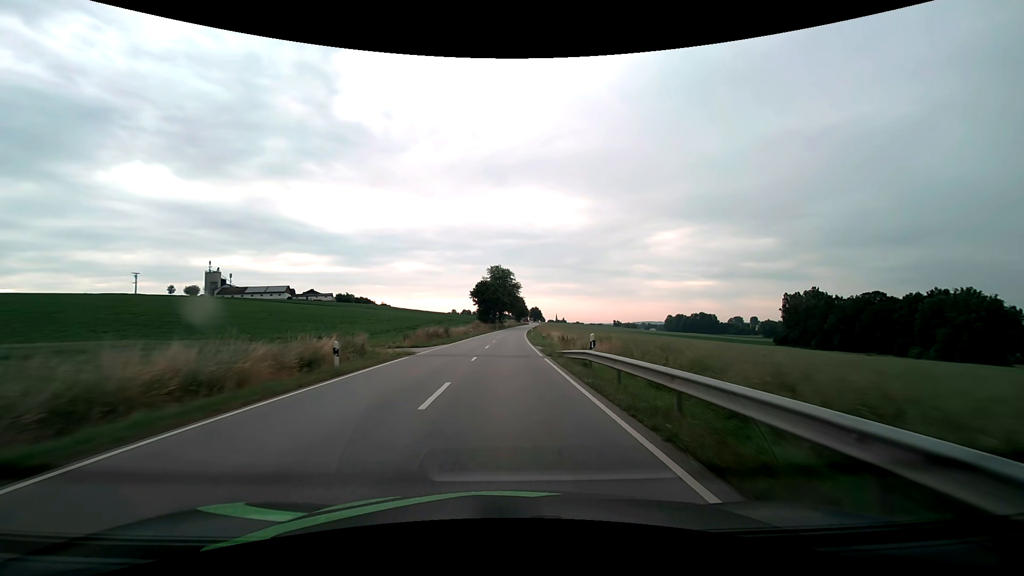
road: secondary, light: Day
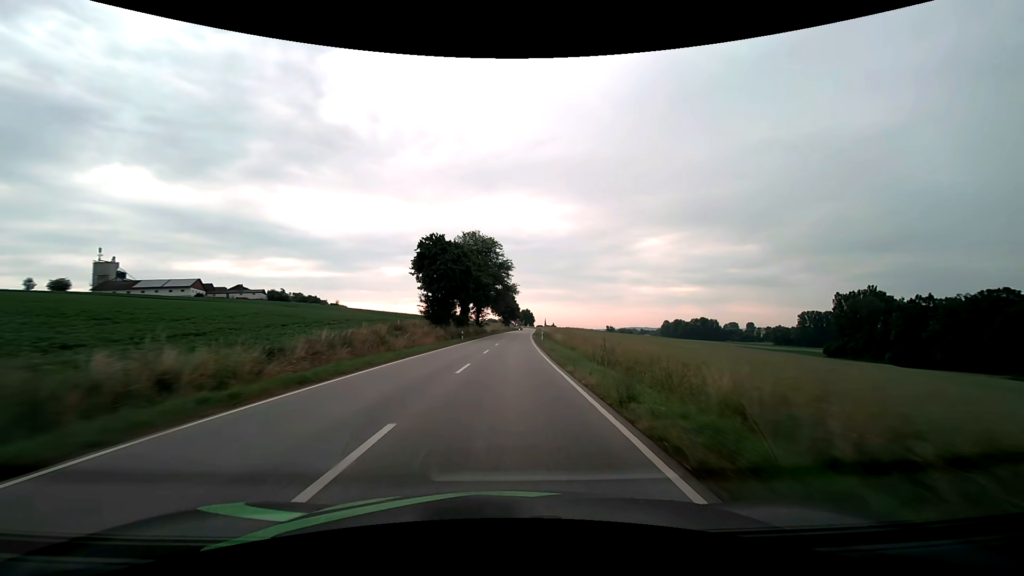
(+0.6, +65.6) m; +1°
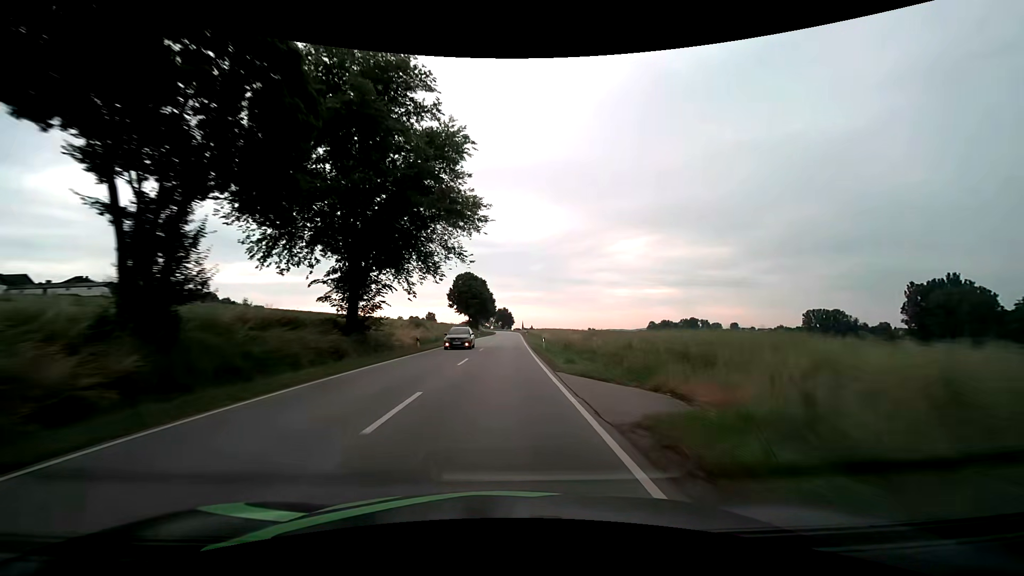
(+1.9, +68.7) m; +2°
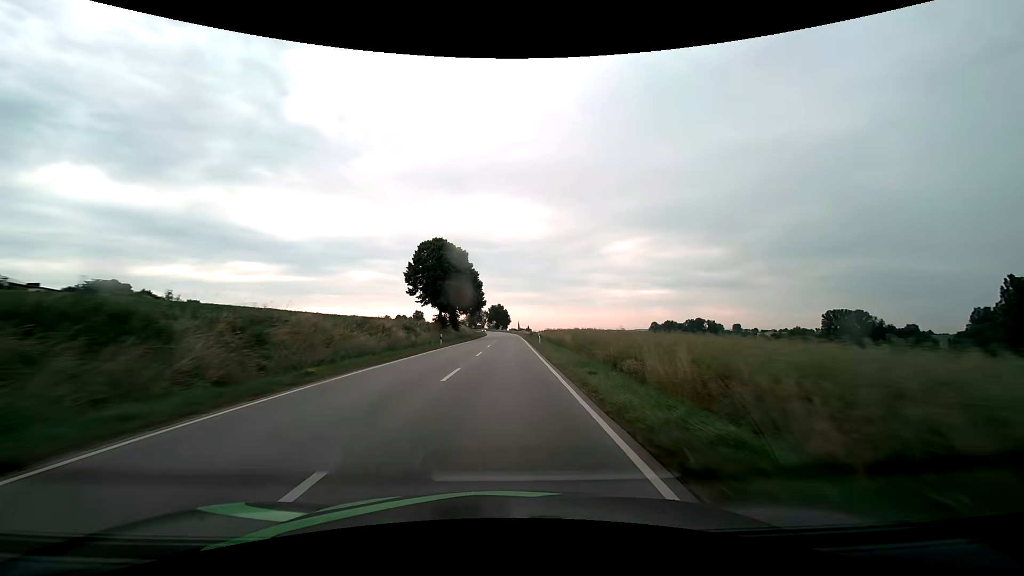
(+0.4, +41.9) m; +1°
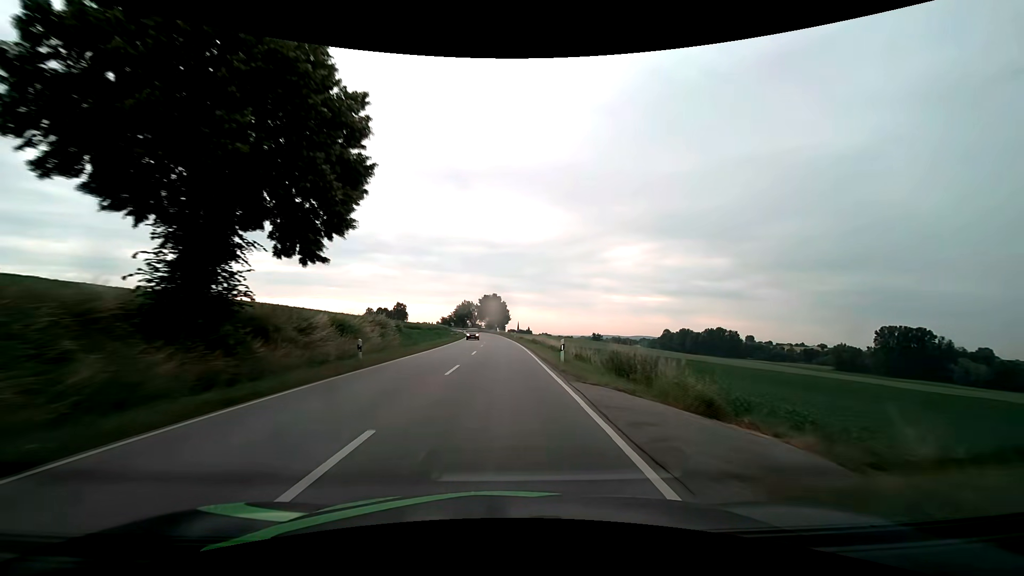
(+0.5, +70.3) m; 0°
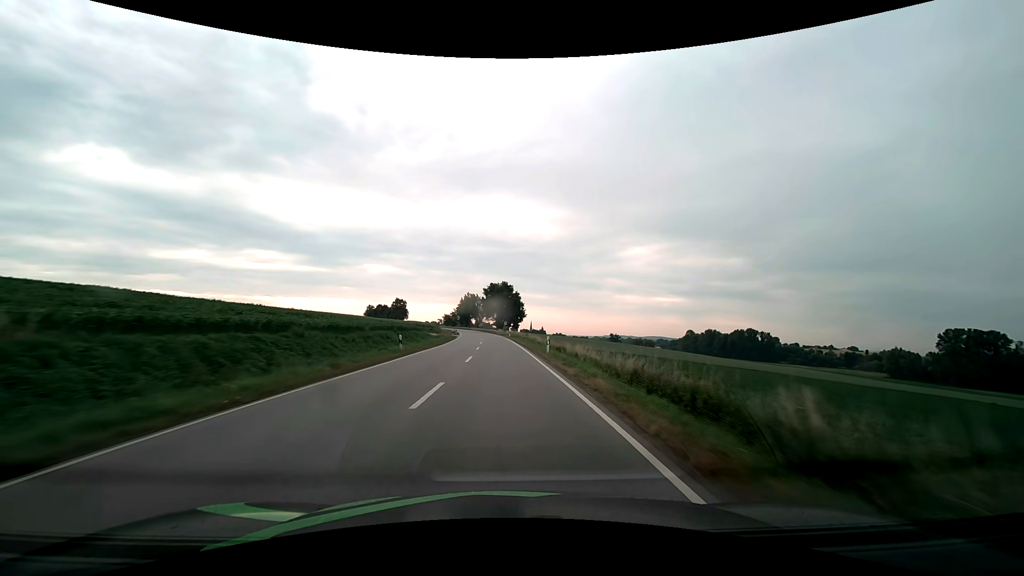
(-0.4, +42.4) m; -1°
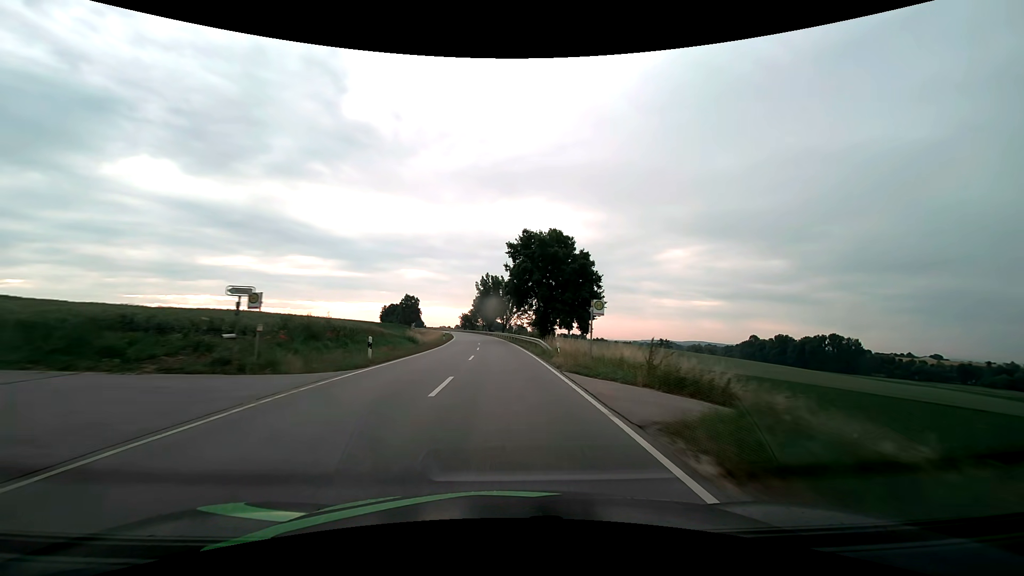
(-2.3, +70.8) m; -4°
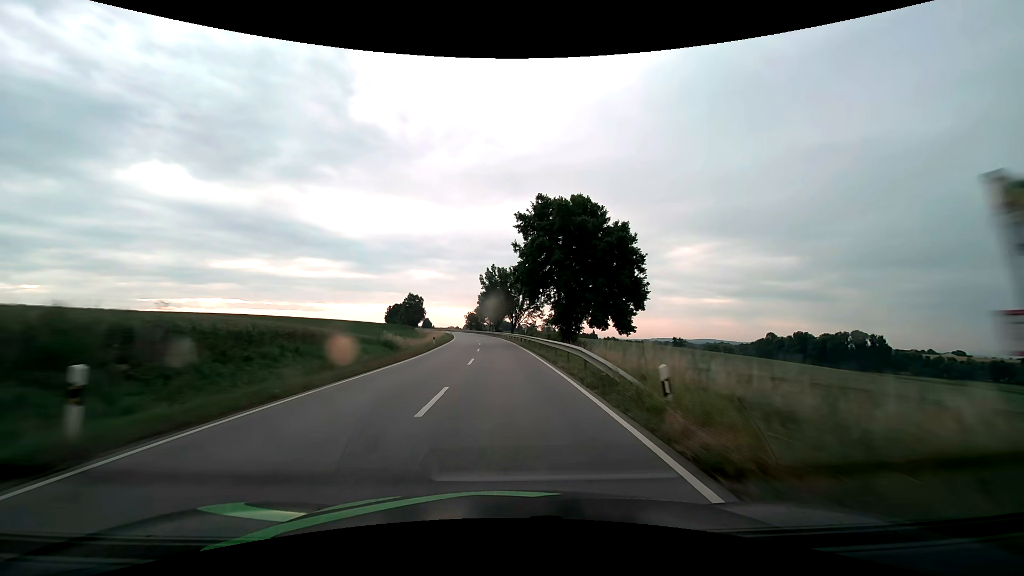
(-0.1, +14.1) m; -1°
(0, +10) (0, +20) (-1, +30) (-1, +40) (-1, +50) (-2, +60) (-3, +70) (-4, +80) (-5, +90) (-6, +100) m
